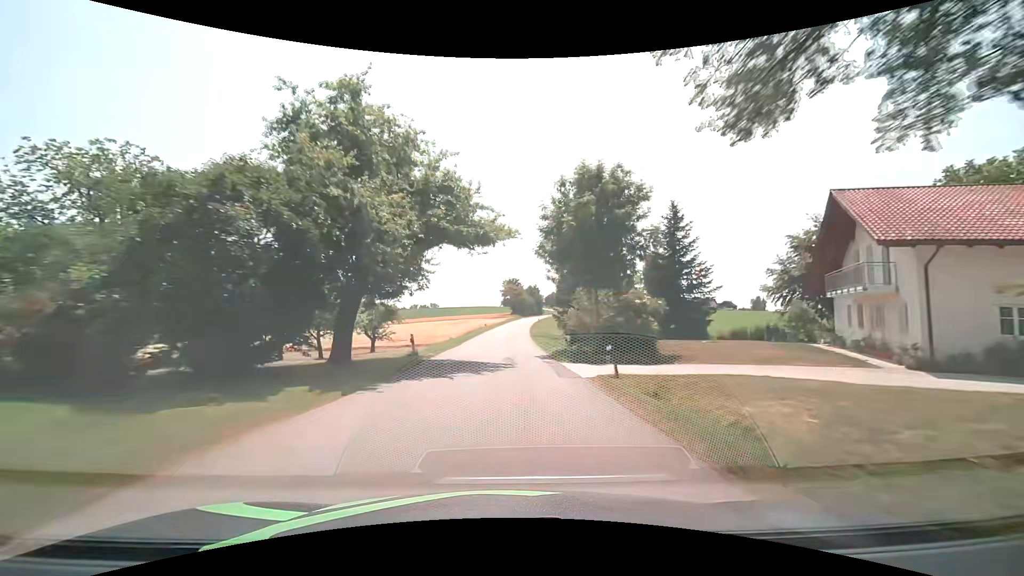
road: tertiary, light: Day
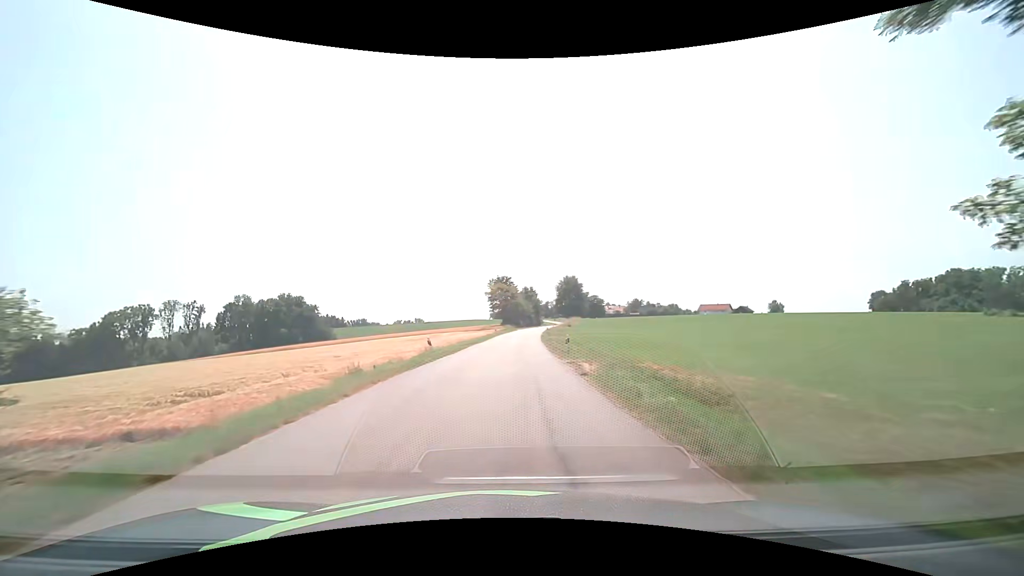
(+0.4, +46.1) m; +1°
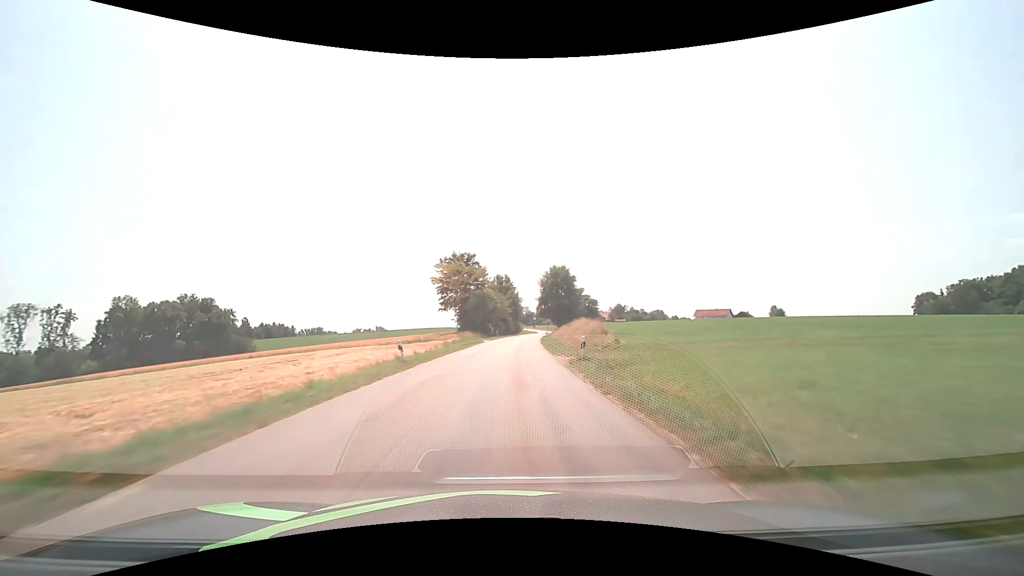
(+1.6, +50.2) m; +4°
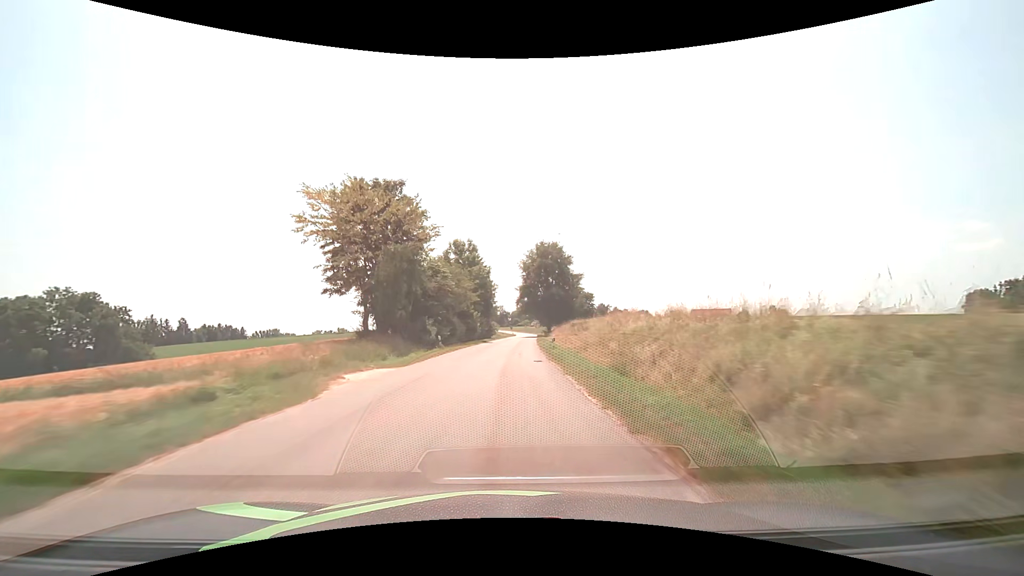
(+0.9, +39.4) m; +3°
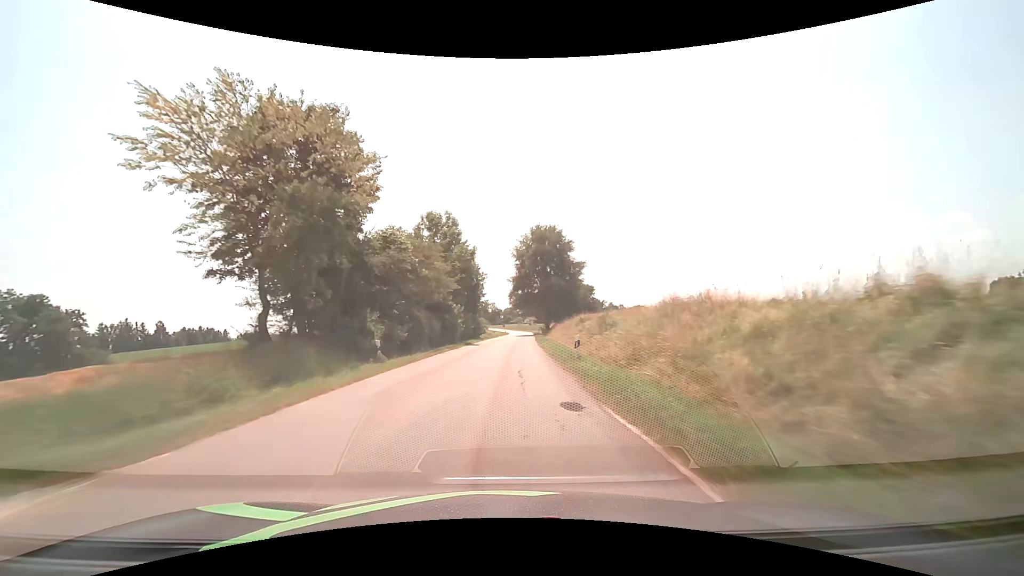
(+0.1, +13.1) m; +1°
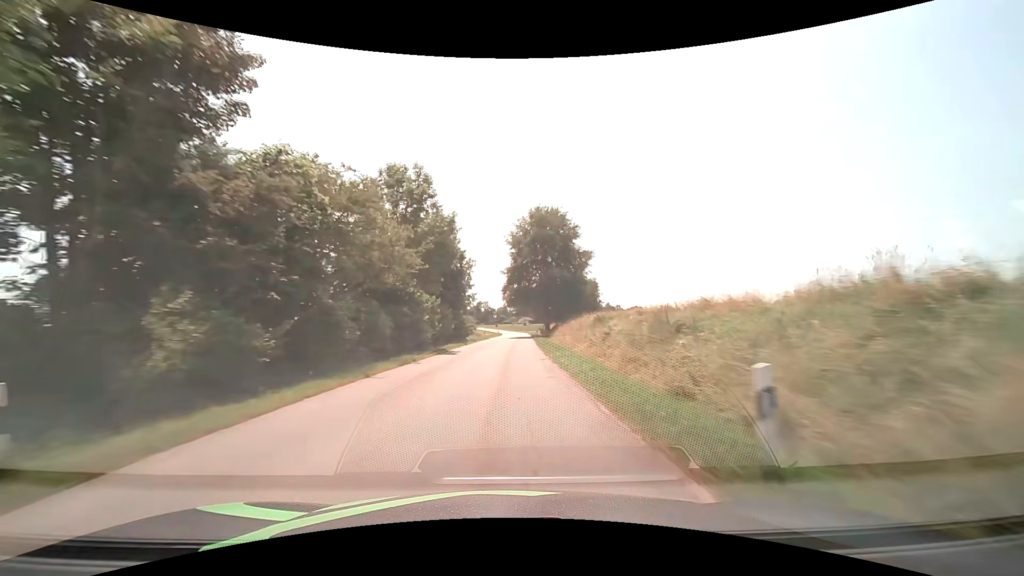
(+0.1, +12.9) m; 0°
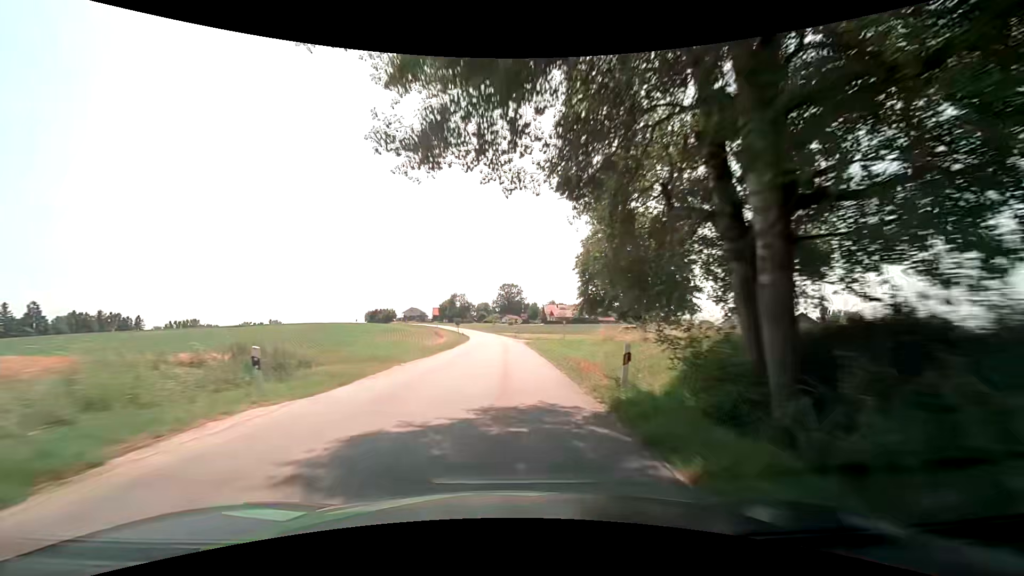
(+1.6, +61.8) m; +2°
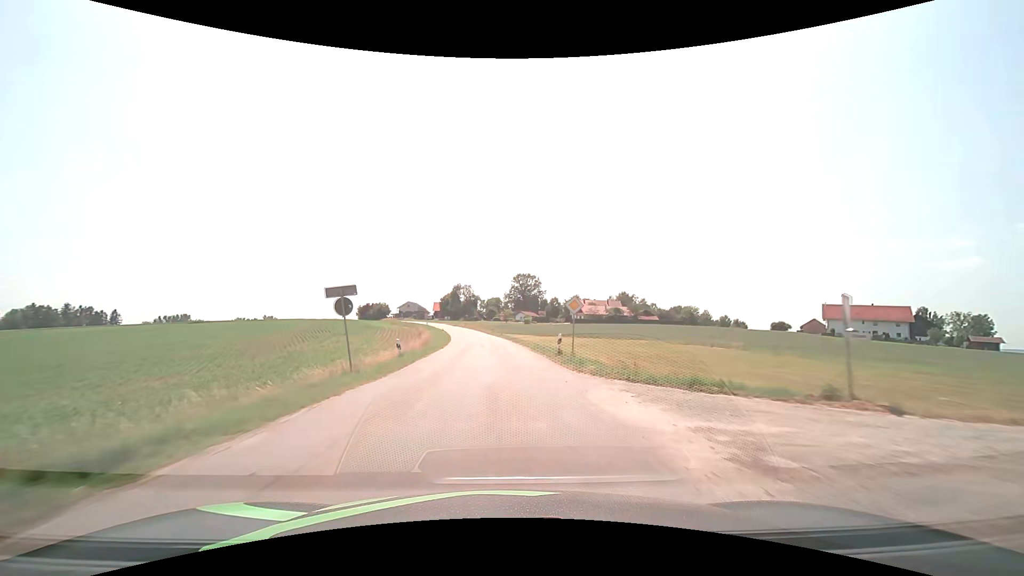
(-0.5, +45.5) m; -1°
(0, +10) (0, +20) (-1, +30) (-1, +40) (-2, +50) (-3, +60) (-4, +70) (-5, +80) (-7, +90) (-9, +99) m
